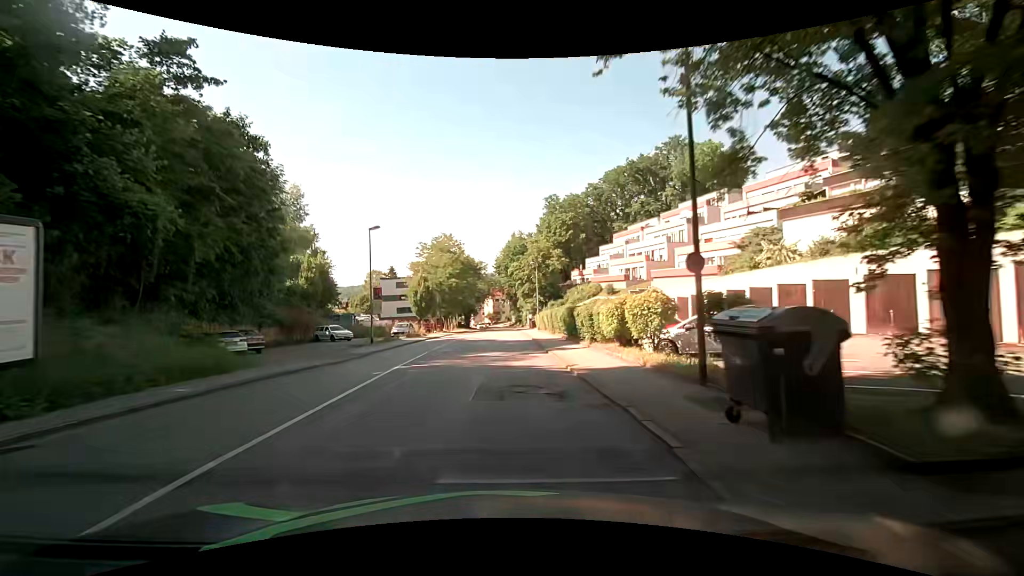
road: tertiary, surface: asphalt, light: Day
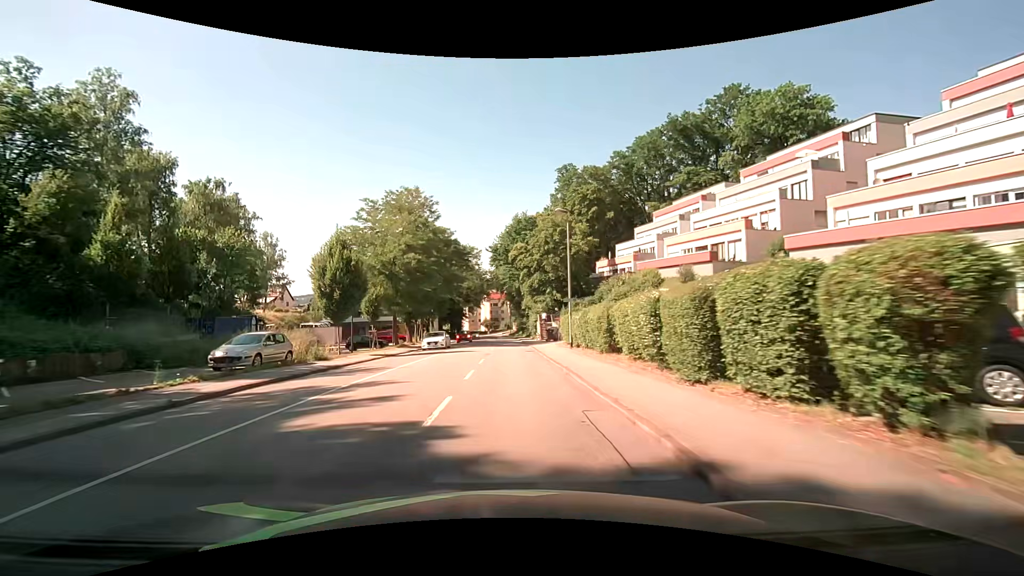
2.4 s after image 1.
(+0.1, +30.5) m; 0°
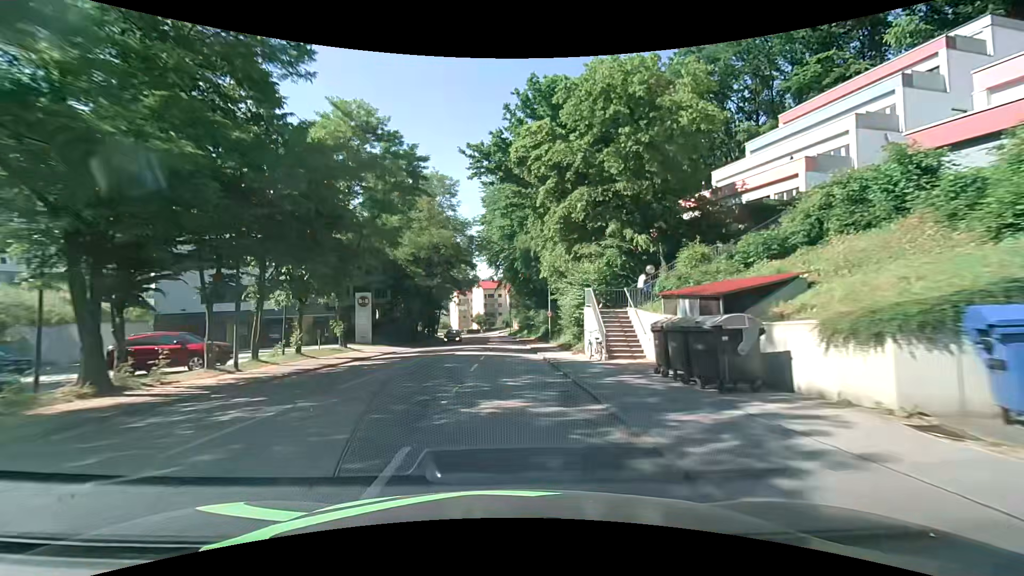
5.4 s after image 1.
(0.0, +38.2) m; 0°
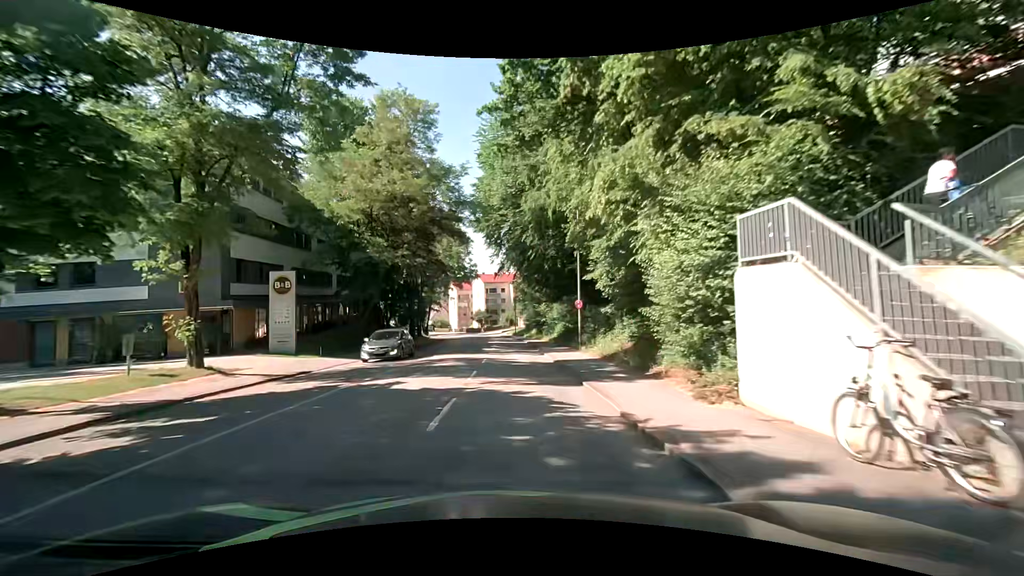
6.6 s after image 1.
(0.0, +15.3) m; 0°
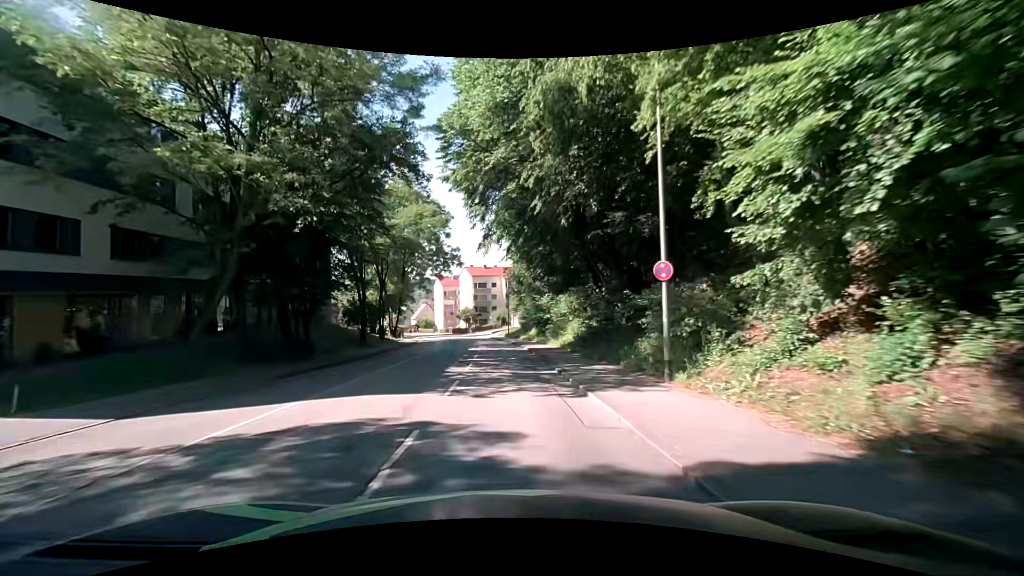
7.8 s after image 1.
(-0.1, +15.3) m; +1°
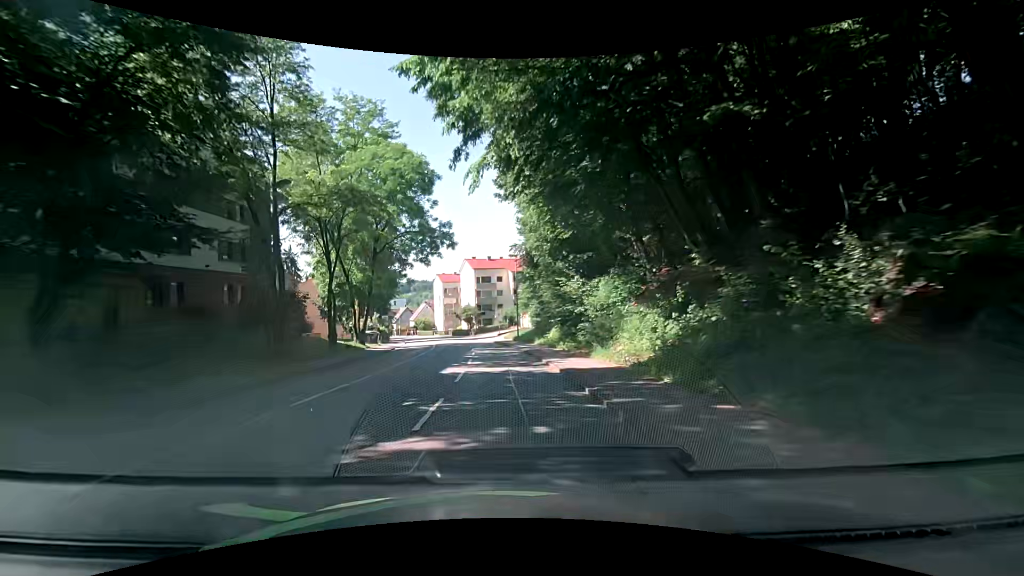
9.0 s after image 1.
(-0.2, +15.3) m; -2°
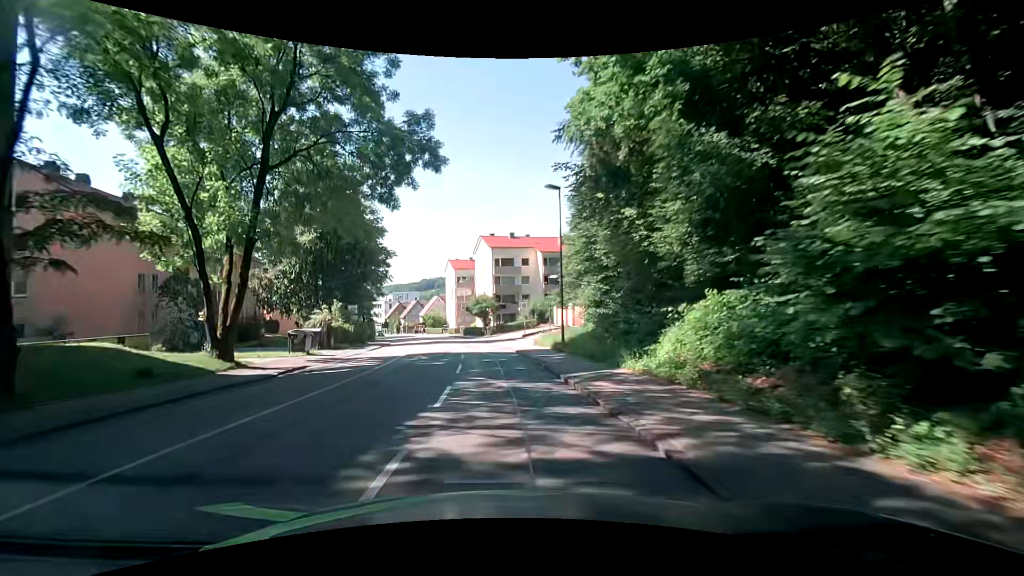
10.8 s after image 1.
(-0.3, +22.8) m; -2°
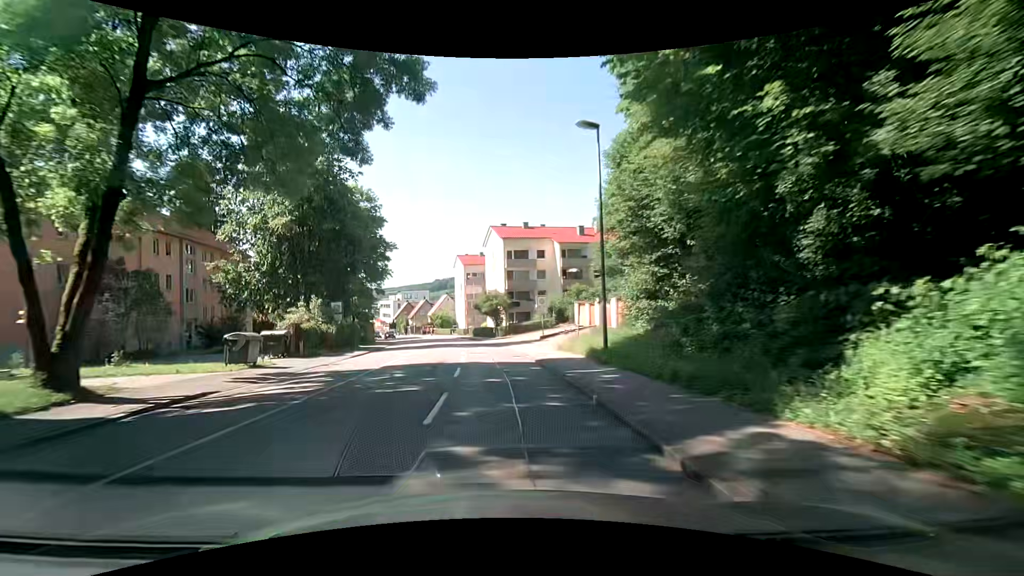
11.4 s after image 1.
(0.0, +7.6) m; -1°
(0, +10) (-1, +20) (-2, +30) (-3, +40) (-5, +50) (-7, +60) (-9, +69) (-12, +79) (-15, +88) (-19, +98) m
